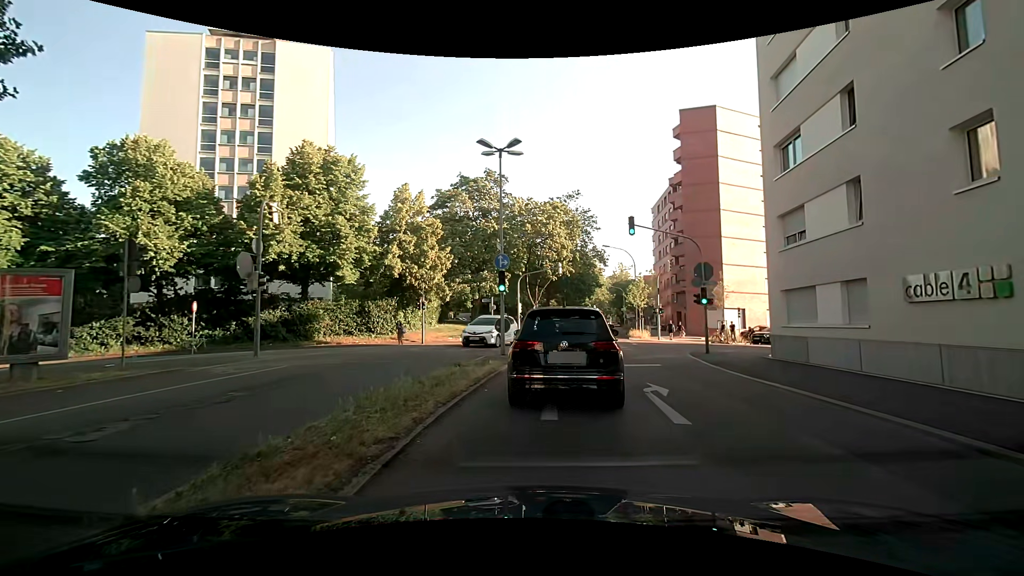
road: secondary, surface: asphalt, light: Day
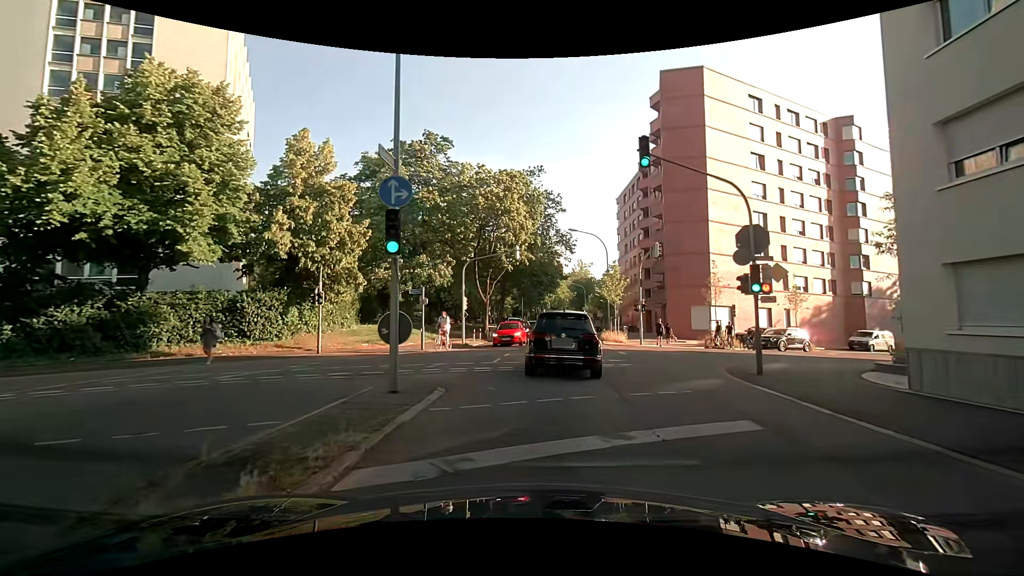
(+0.5, +10.4) m; +7°
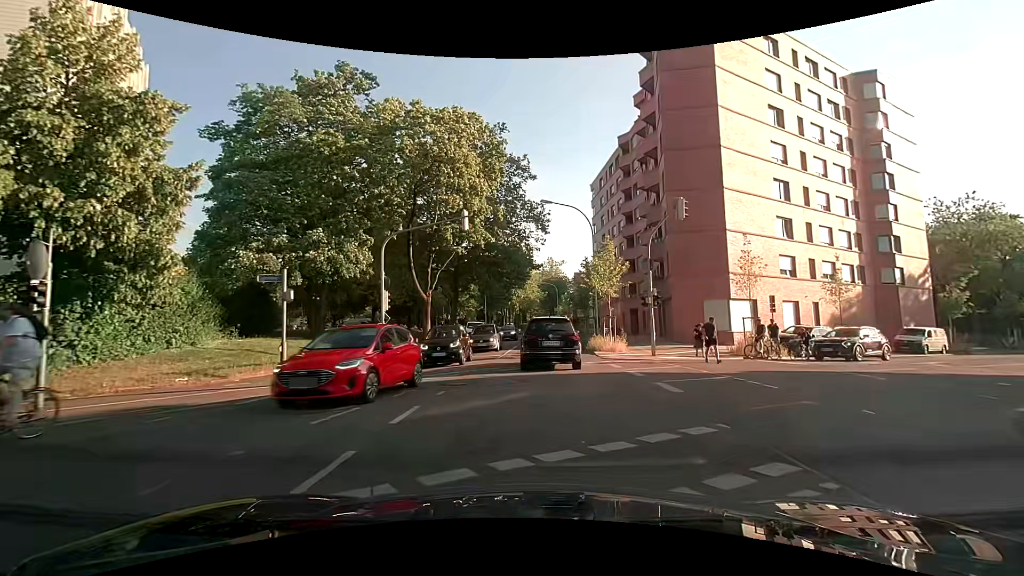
(+0.6, +12.0) m; +3°
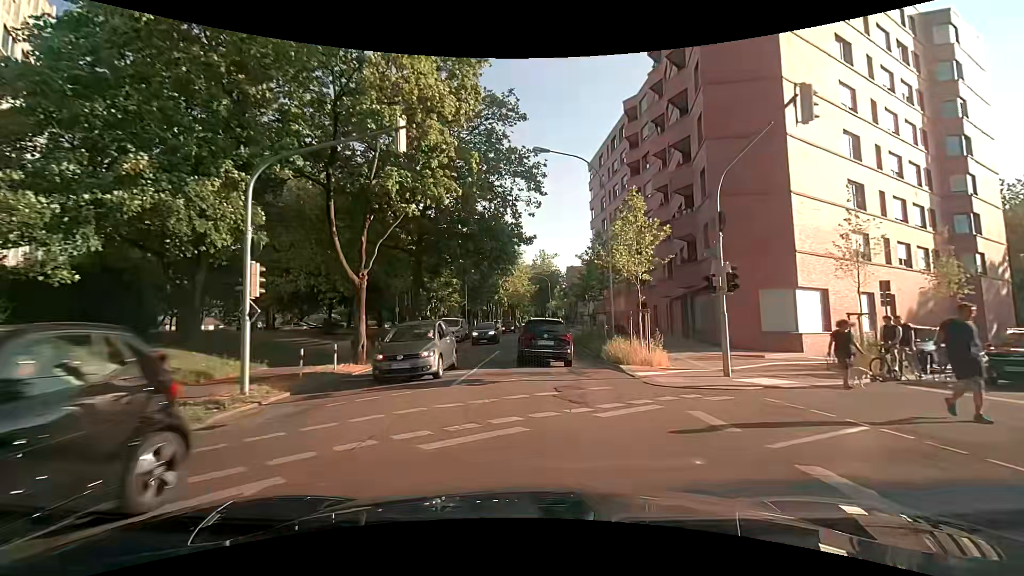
(+0.1, +9.8) m; +1°
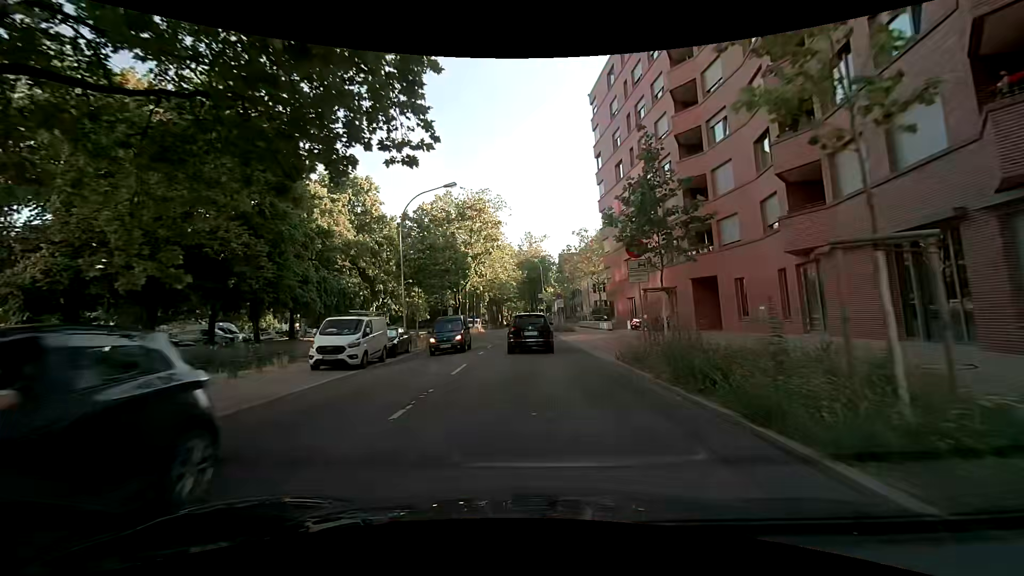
(+0.5, +21.7) m; +2°
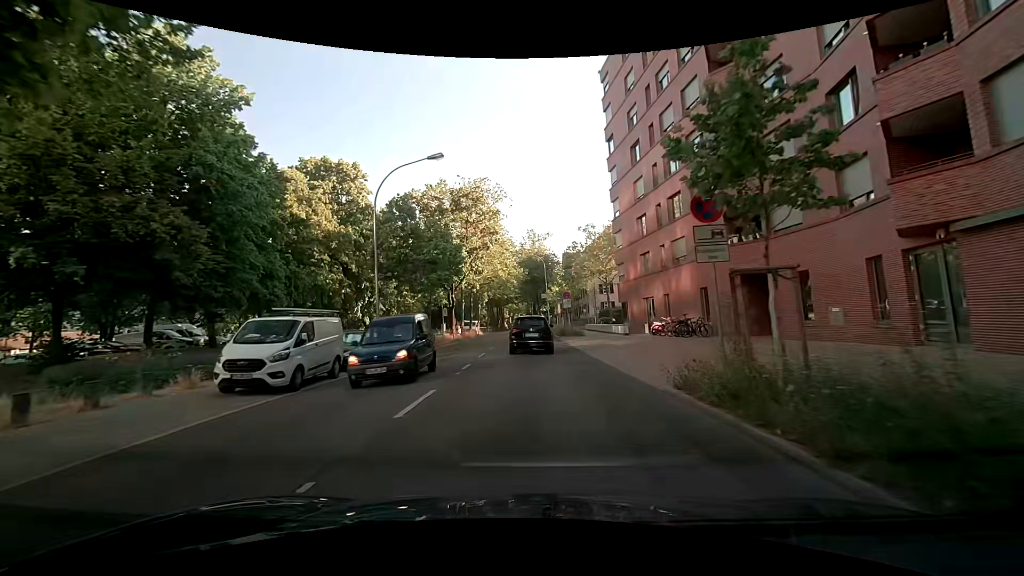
(+0.1, +5.6) m; +2°
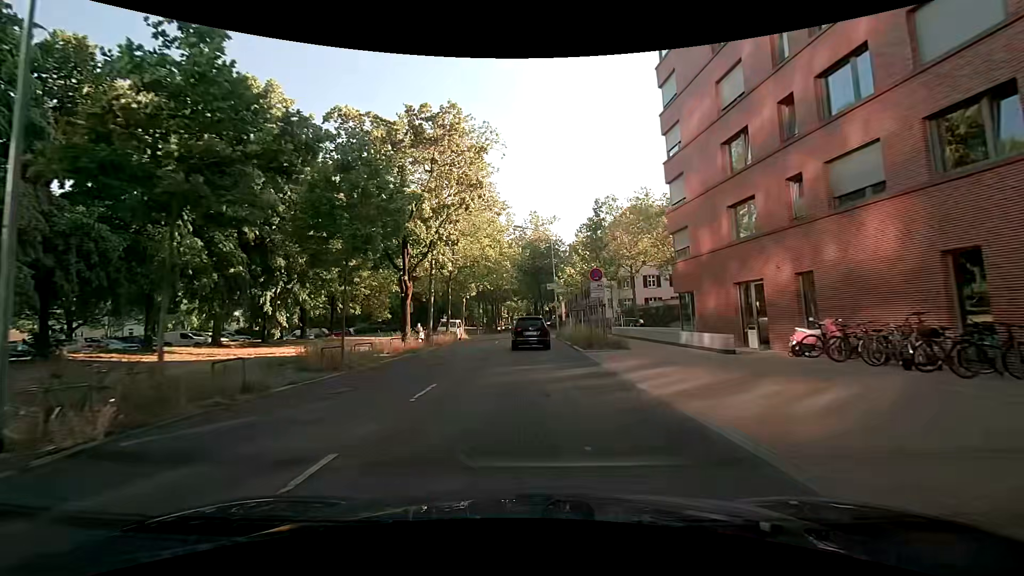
(-0.3, +17.2) m; -2°
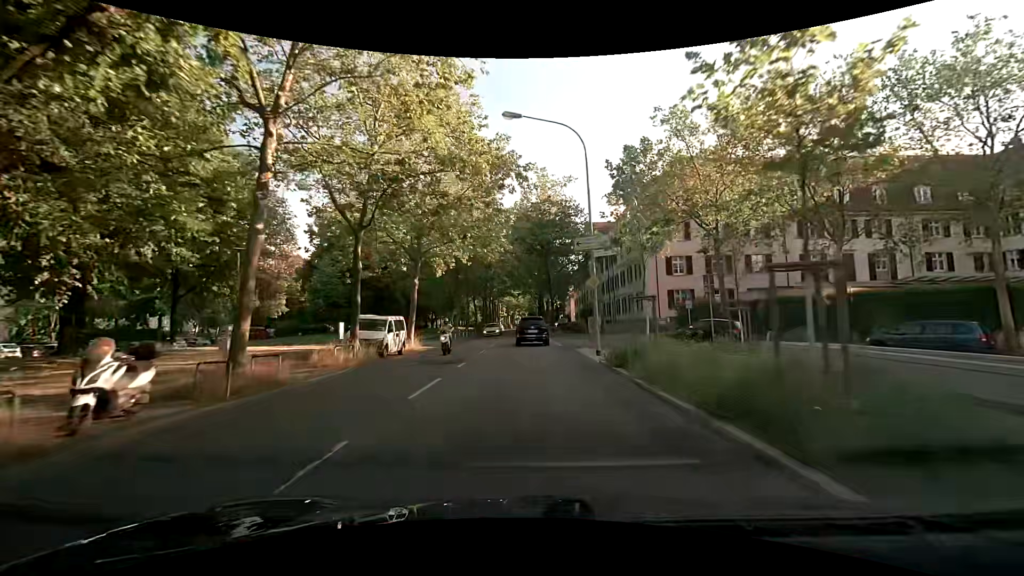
(+0.1, +24.0) m; +1°
(0, +10) (0, +20) (0, +30) (0, +40) (0, +50) (-1, +60) (-1, +70) (-1, +80) (-1, +90) (-1, +100) m
